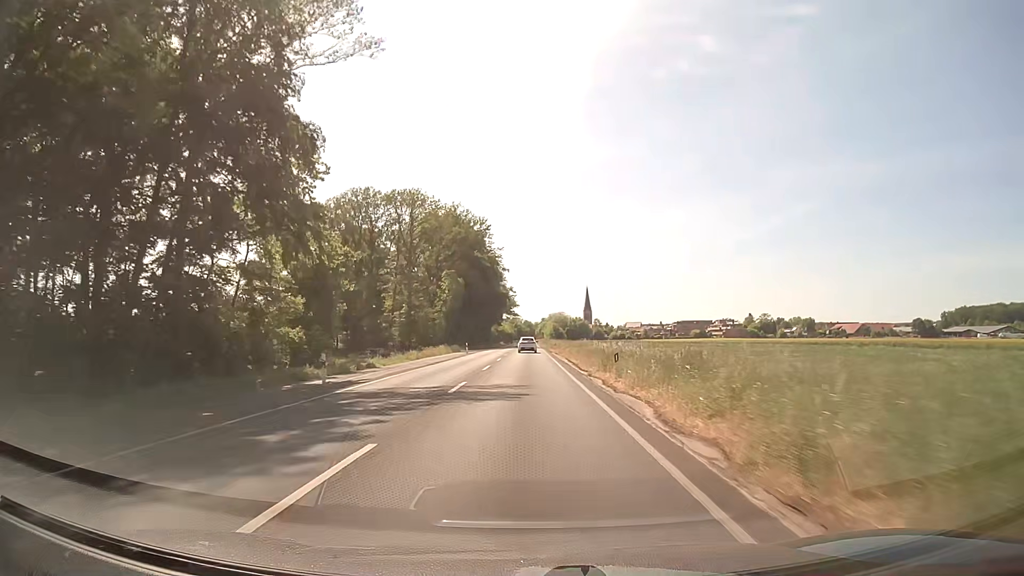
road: secondary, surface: asphalt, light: Day
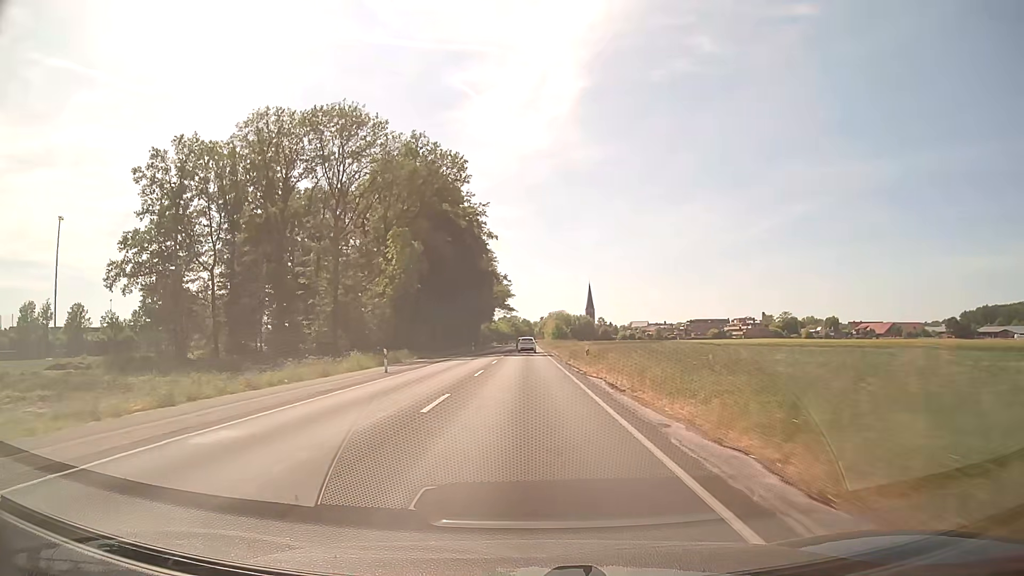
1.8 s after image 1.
(0.0, +40.6) m; 0°
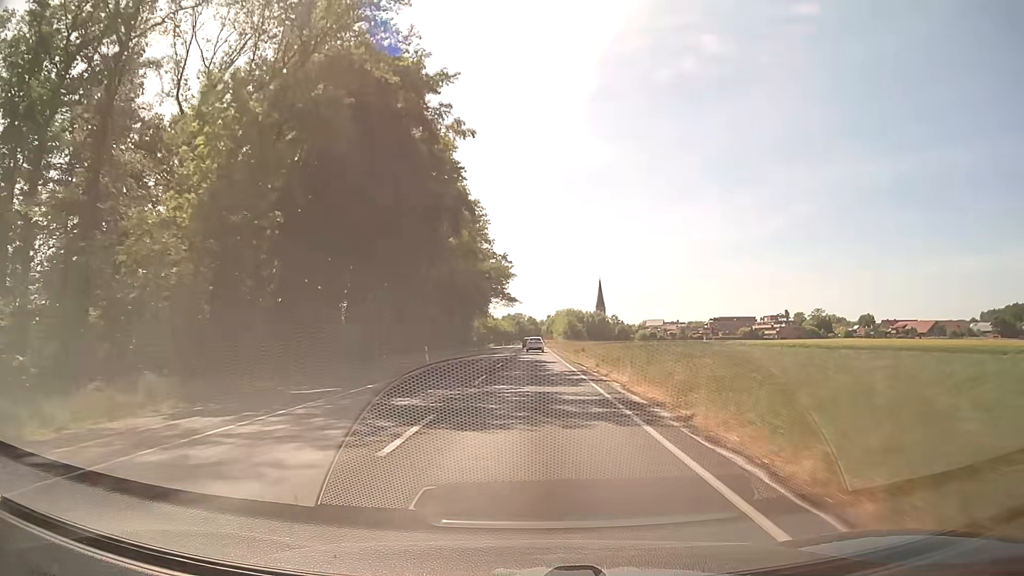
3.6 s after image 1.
(-0.2, +40.8) m; 0°
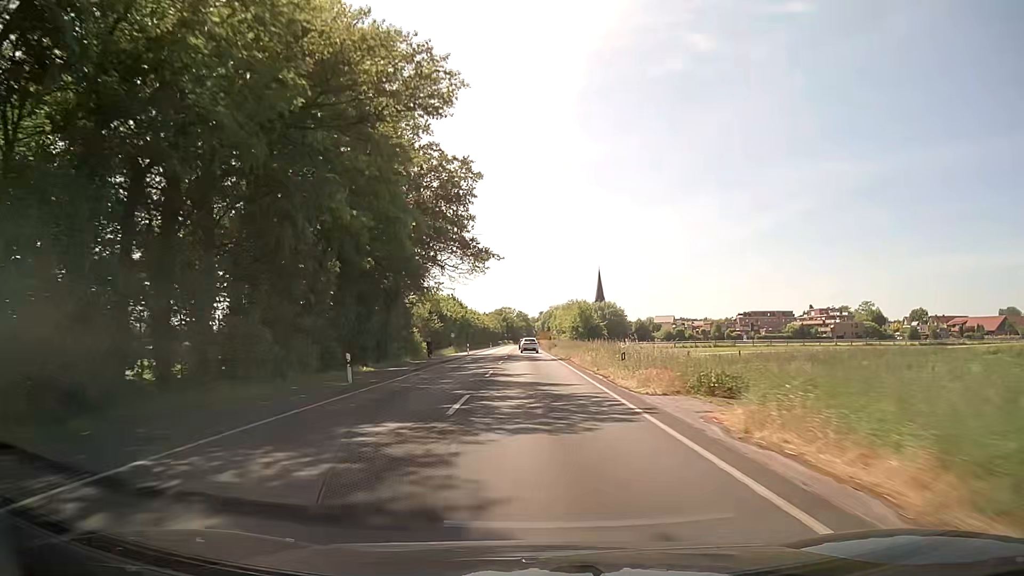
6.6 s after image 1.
(+0.1, +67.5) m; +1°
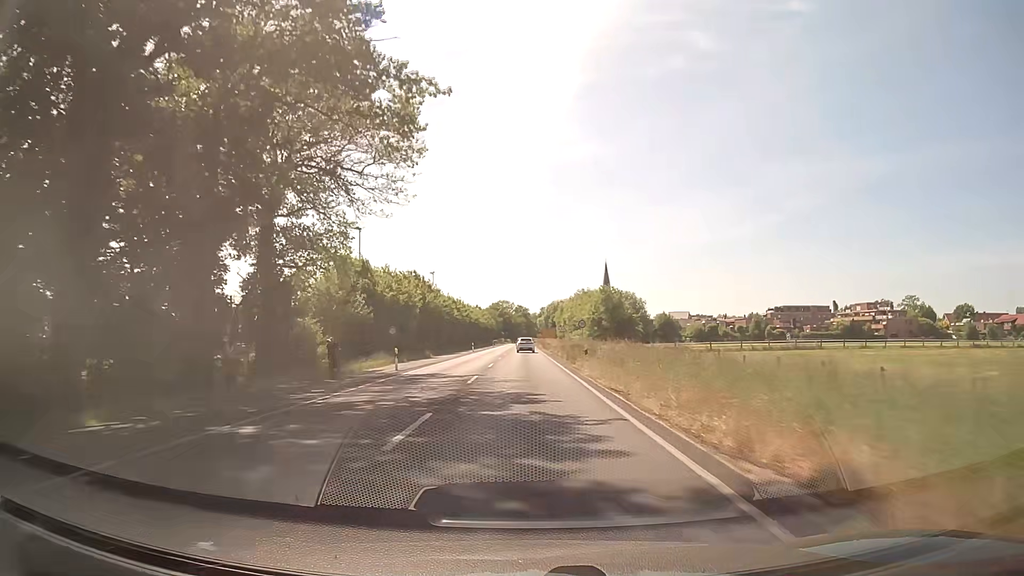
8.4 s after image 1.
(+0.1, +39.5) m; 0°
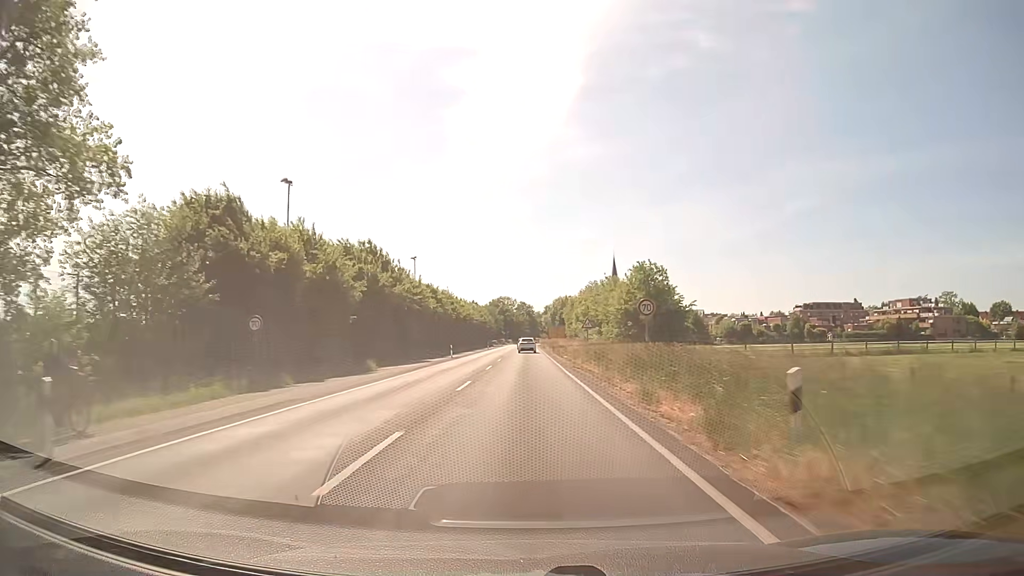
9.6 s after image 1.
(-0.1, +26.2) m; 0°
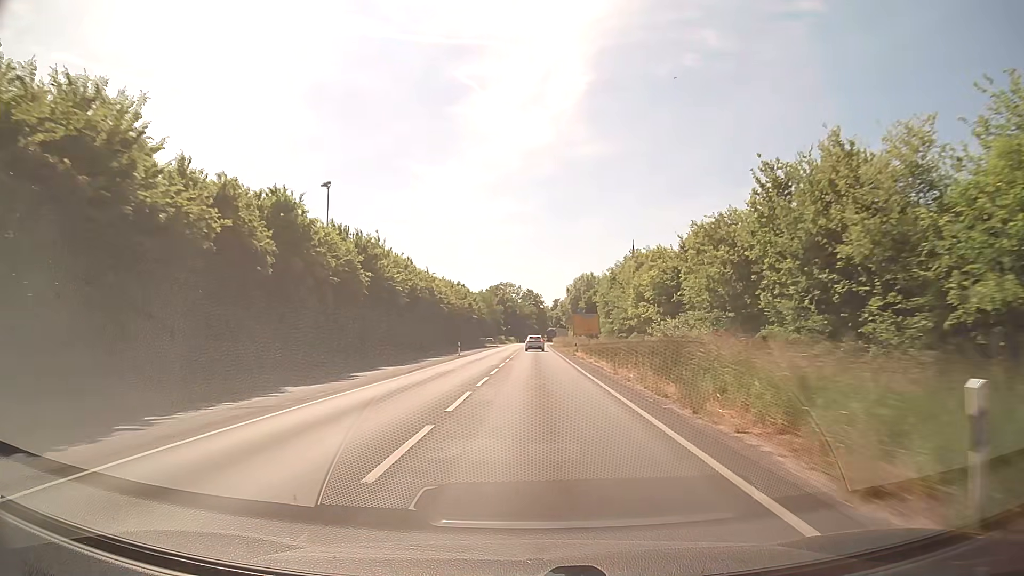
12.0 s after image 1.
(-0.7, +53.4) m; -1°
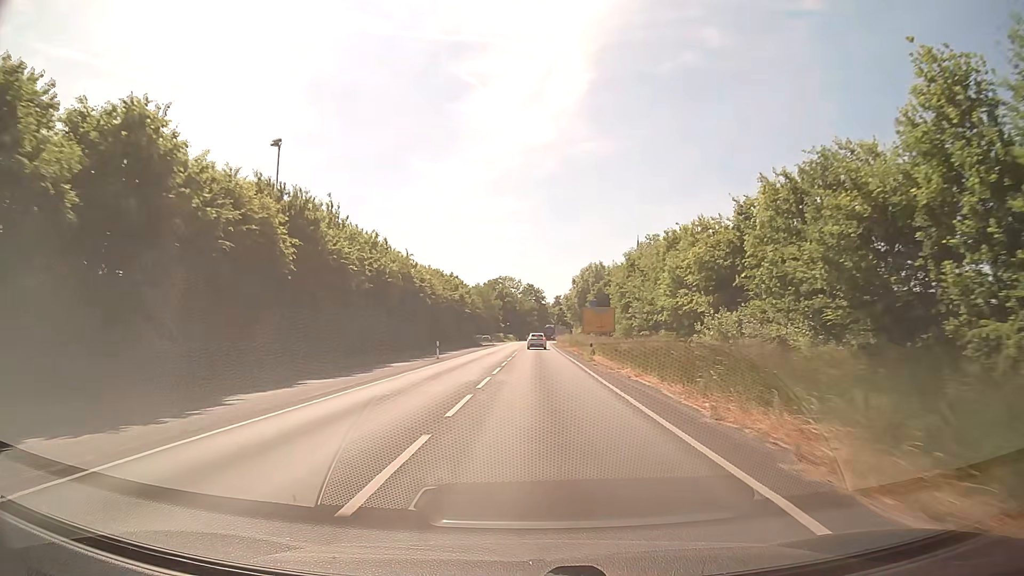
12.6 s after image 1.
(0.0, +13.0) m; 0°
(0, +10) (0, +20) (0, +30) (0, +40) (0, +50) (+1, +60) (+1, +70) (+1, +80) (+1, +90) (+2, +100) m
